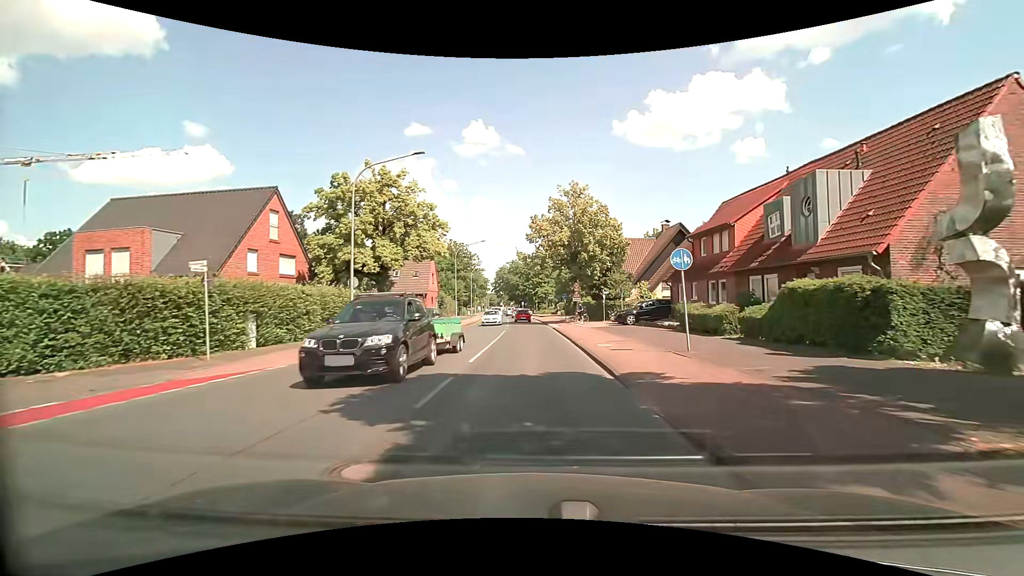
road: tertiary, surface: asphalt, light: Day
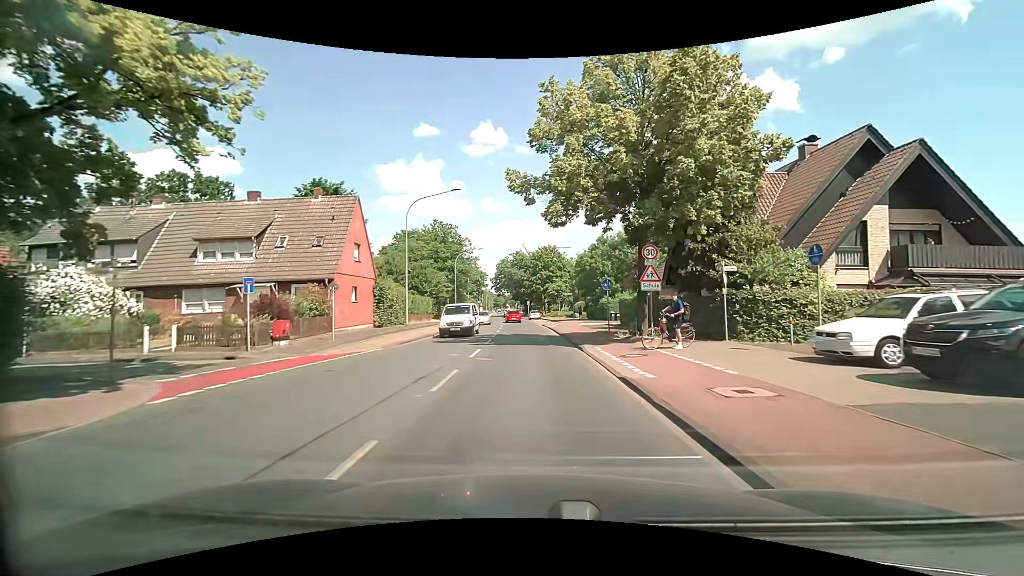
(-0.6, +26.8) m; -2°
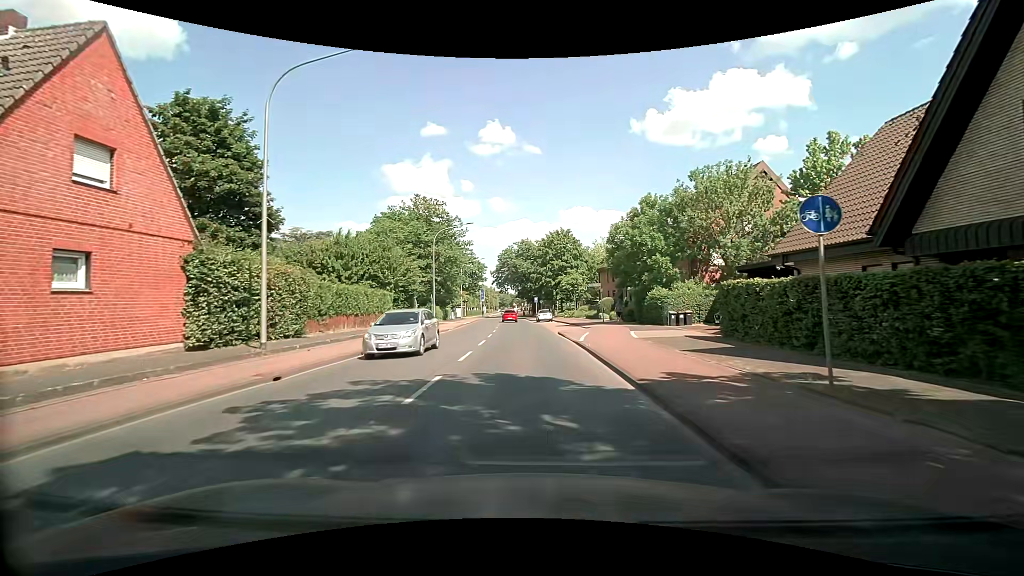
(-0.2, +19.3) m; 0°
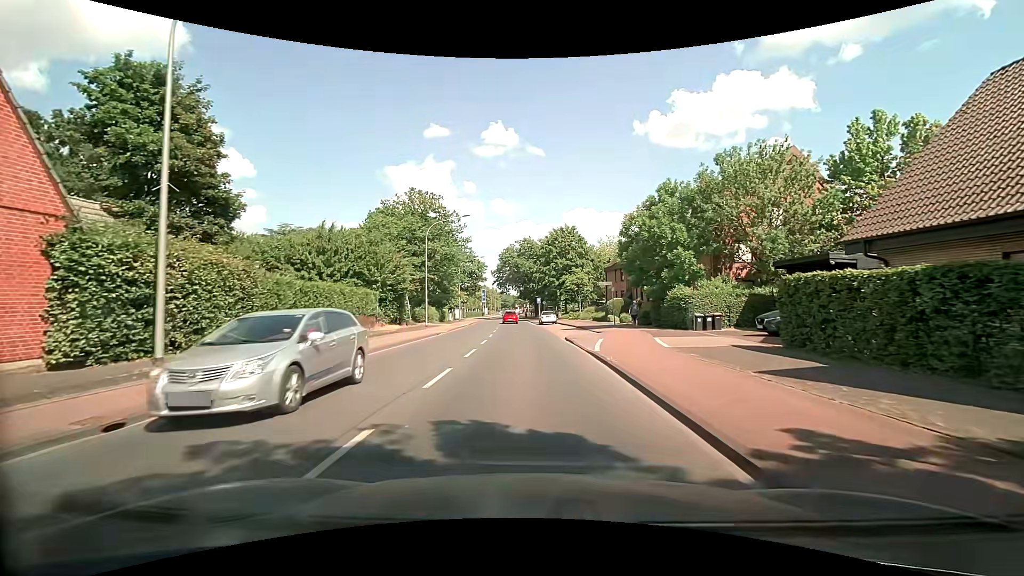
(-0.1, +4.5) m; 0°
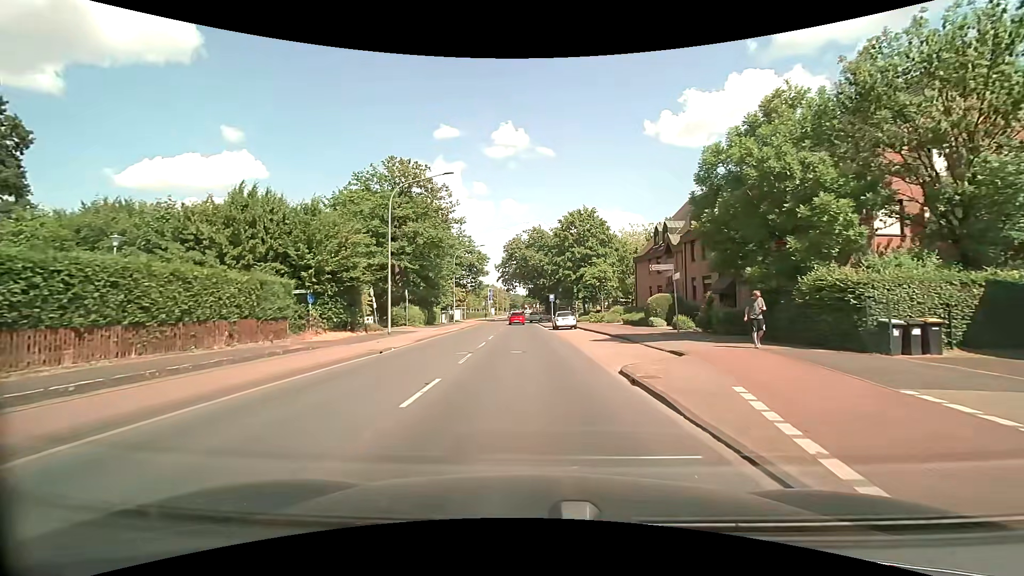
(-0.3, +13.8) m; -2°
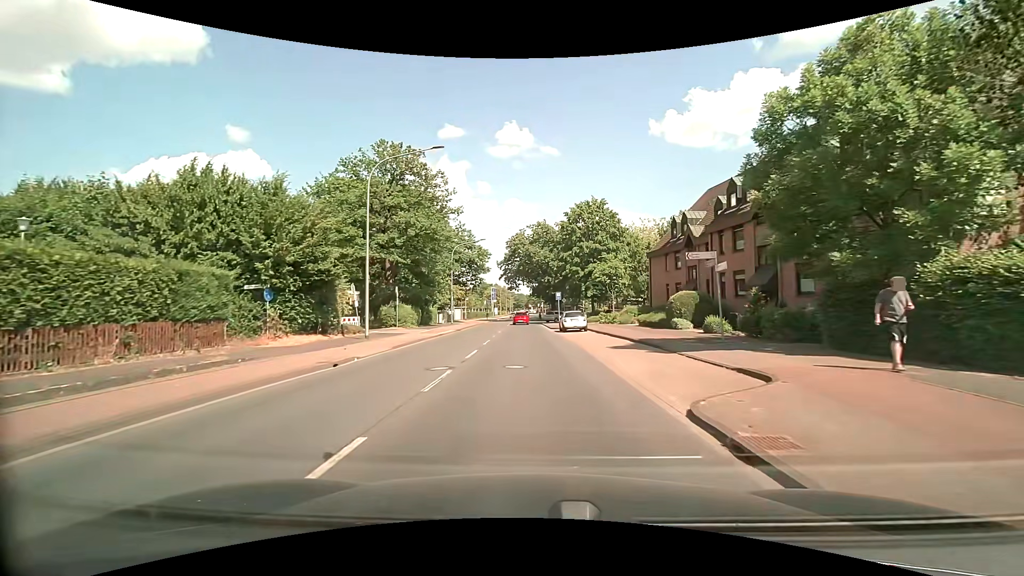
(0.0, +4.8) m; -1°
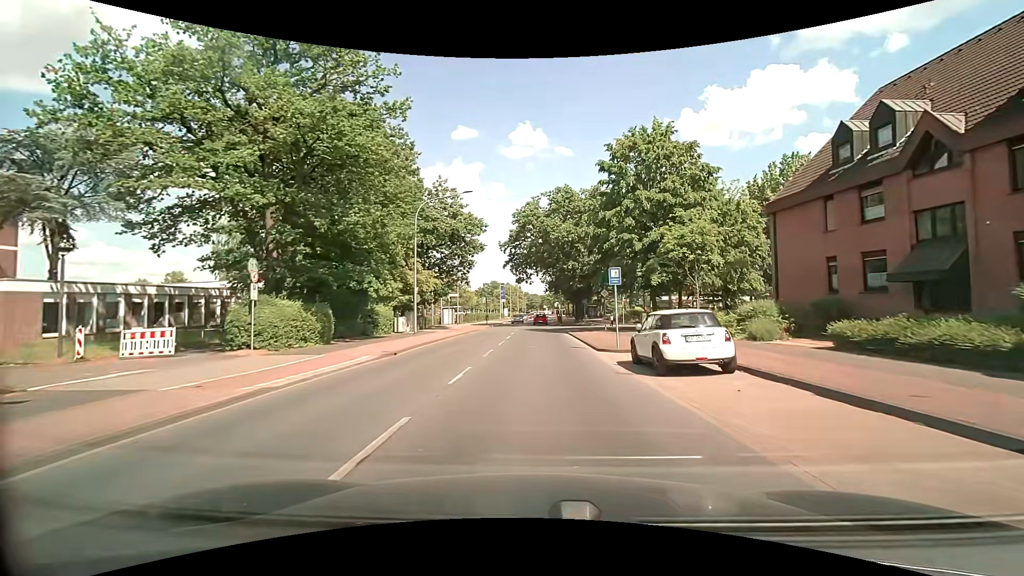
(-0.2, +23.2) m; -2°
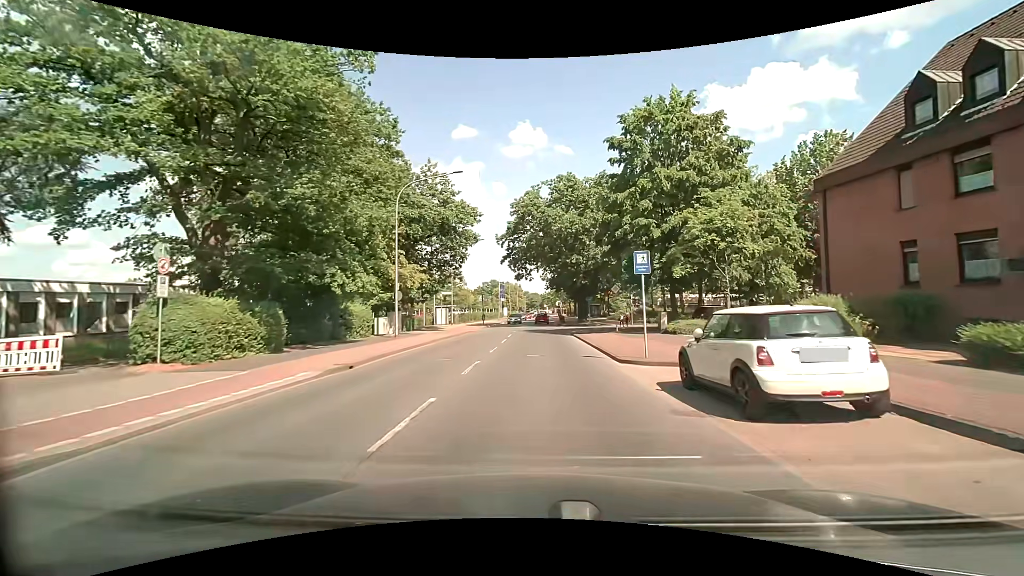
(0.0, +4.6) m; 0°
(0, +10) (0, +20) (0, +30) (0, +40) (0, +50) (+1, +60) (+1, +70) (+1, +80) (+2, +90) (+2, +100) m
